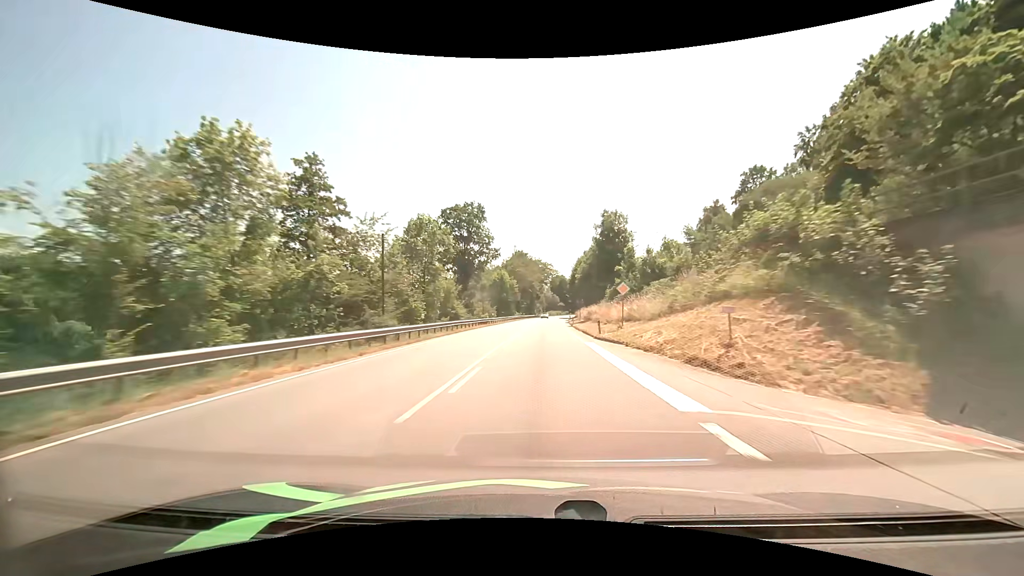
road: primary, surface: asphalt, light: Day
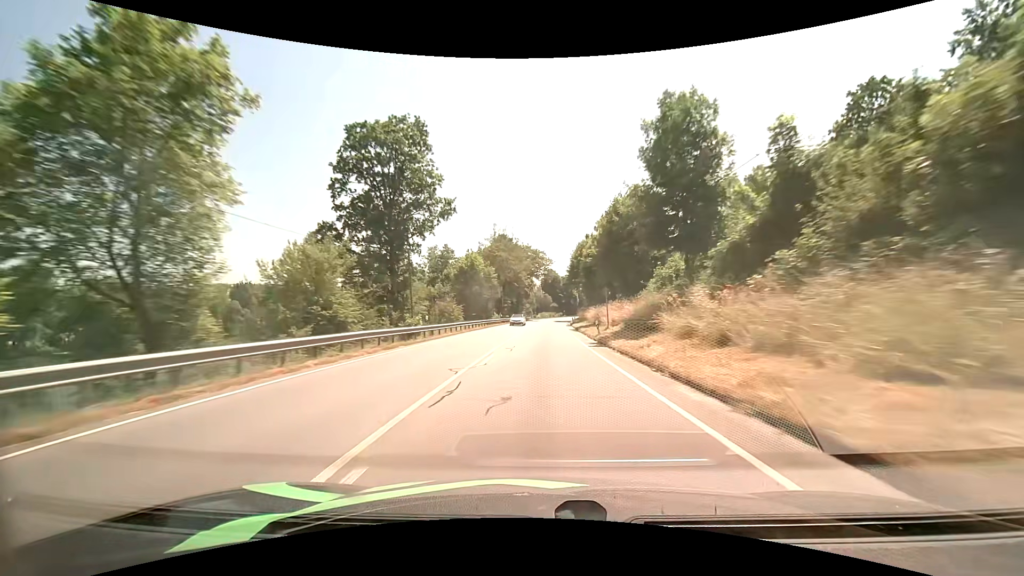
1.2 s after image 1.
(+0.3, +32.6) m; +1°
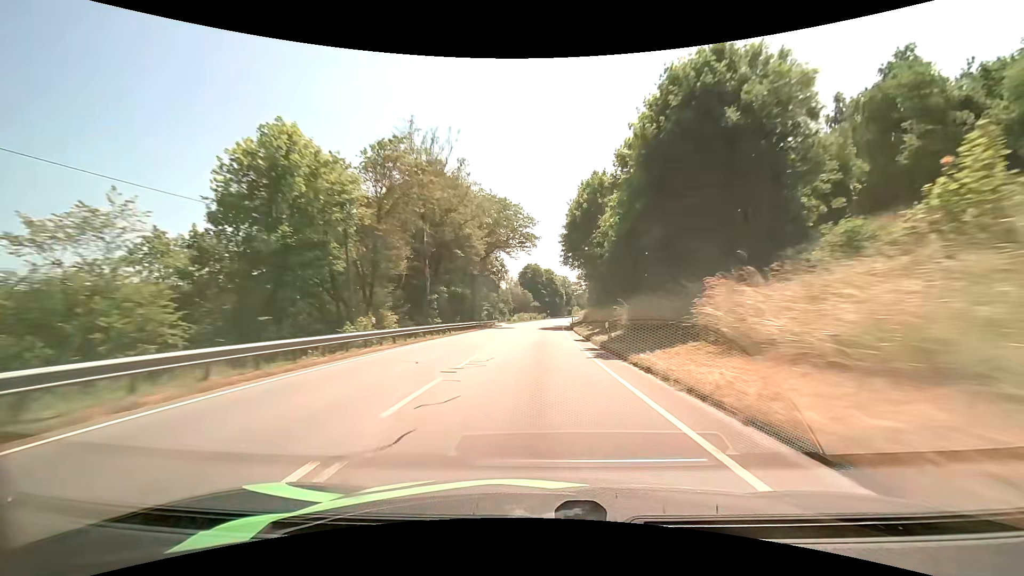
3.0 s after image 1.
(+1.0, +48.7) m; +2°
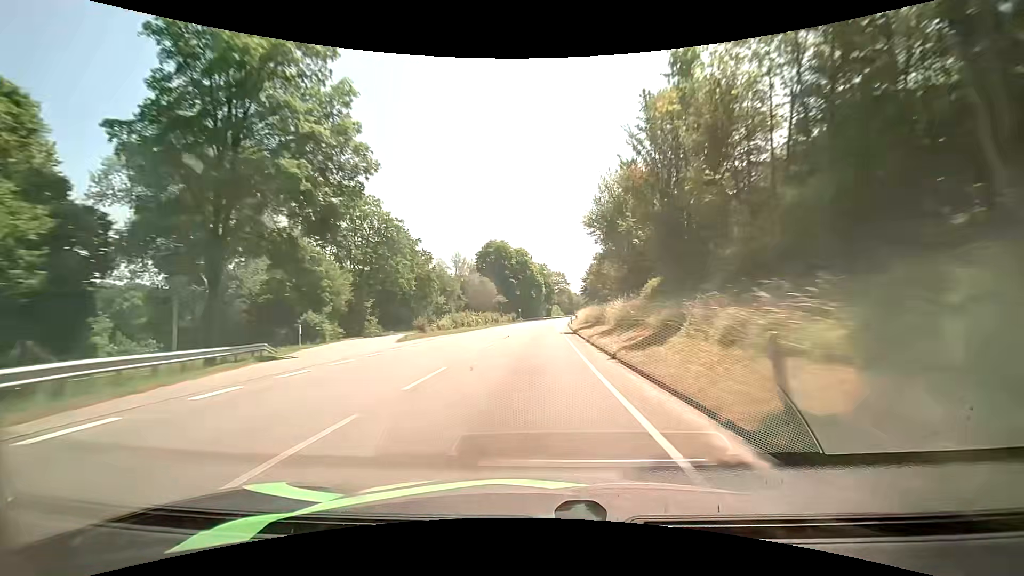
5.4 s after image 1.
(+1.7, +64.9) m; +3°
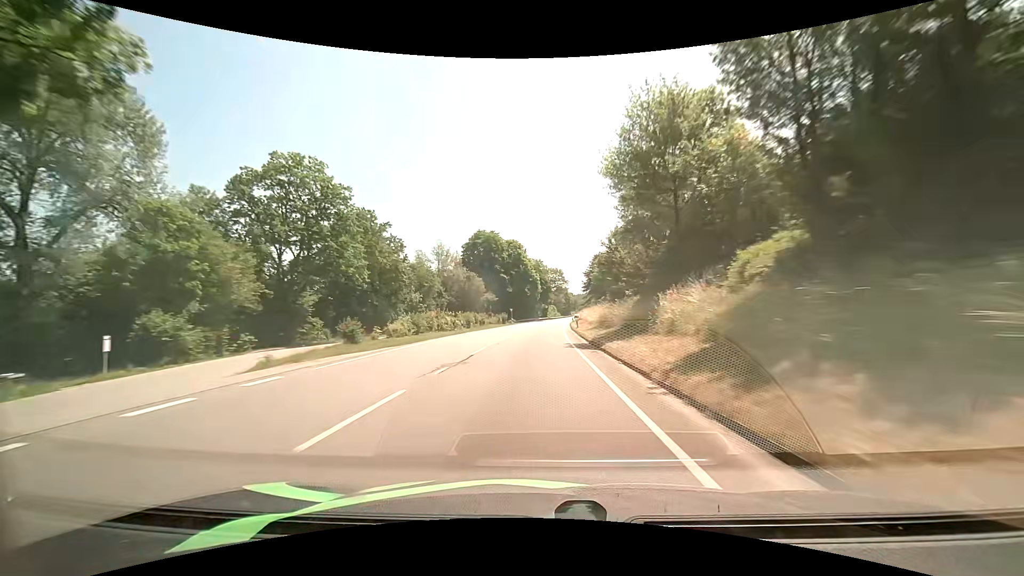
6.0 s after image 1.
(+0.1, +16.3) m; +1°
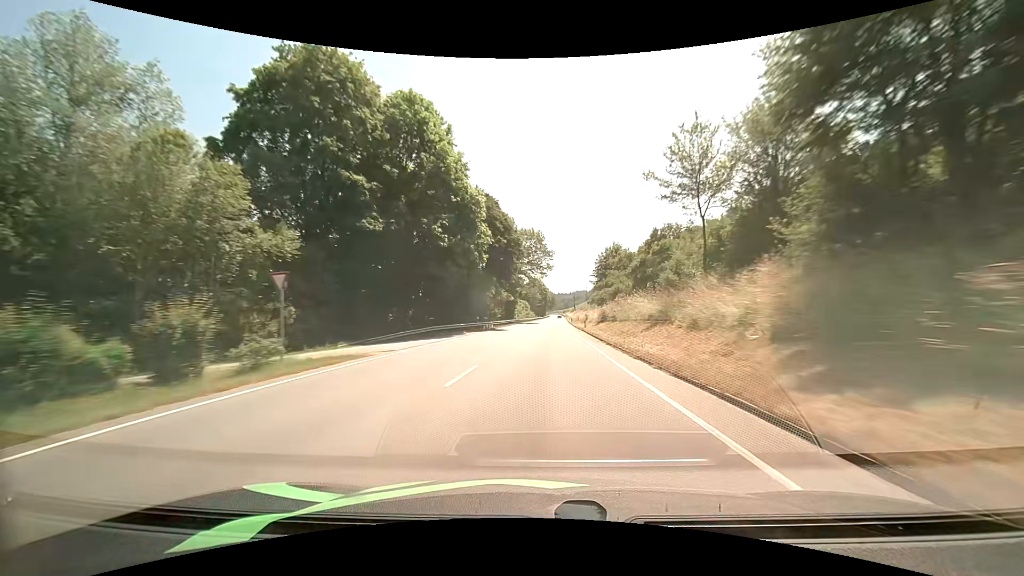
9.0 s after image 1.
(+2.2, +81.2) m; +3°
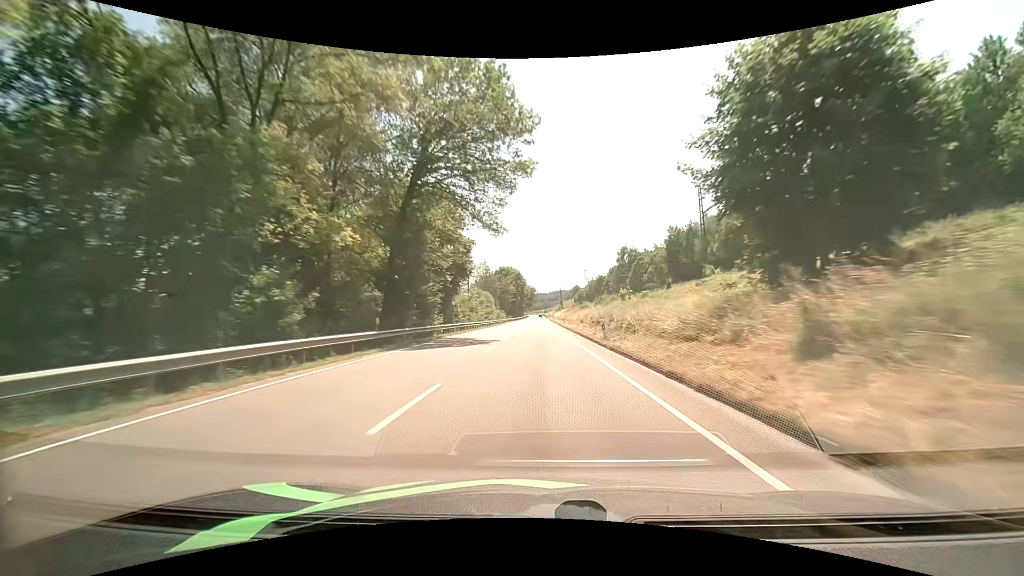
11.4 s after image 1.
(+1.7, +64.8) m; +2°
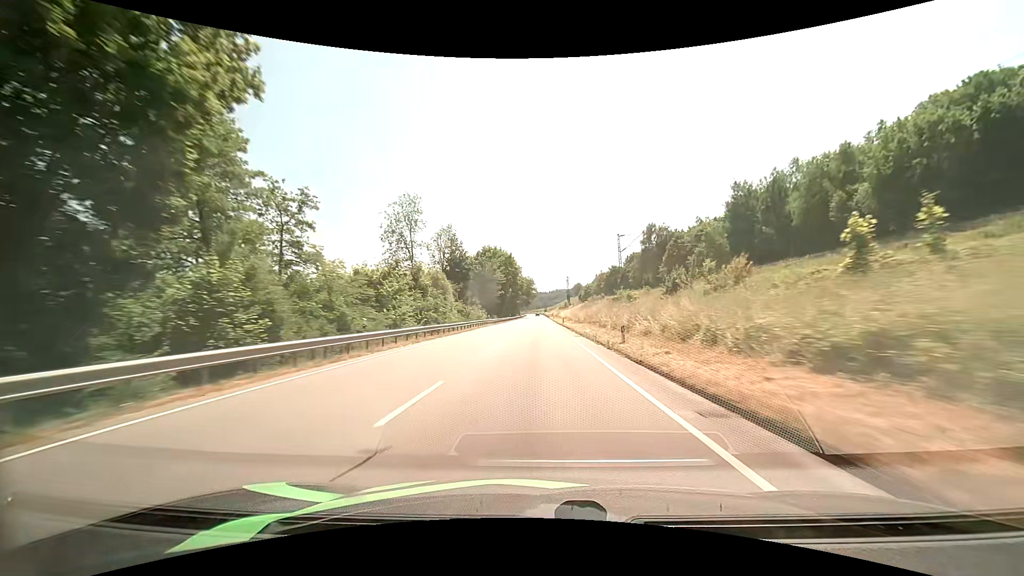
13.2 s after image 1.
(+0.1, +48.6) m; 0°
(0, +10) (0, +20) (0, +30) (0, +40) (0, +50) (0, +60) (0, +70) (0, +80) (0, +90) (0, +100) m
